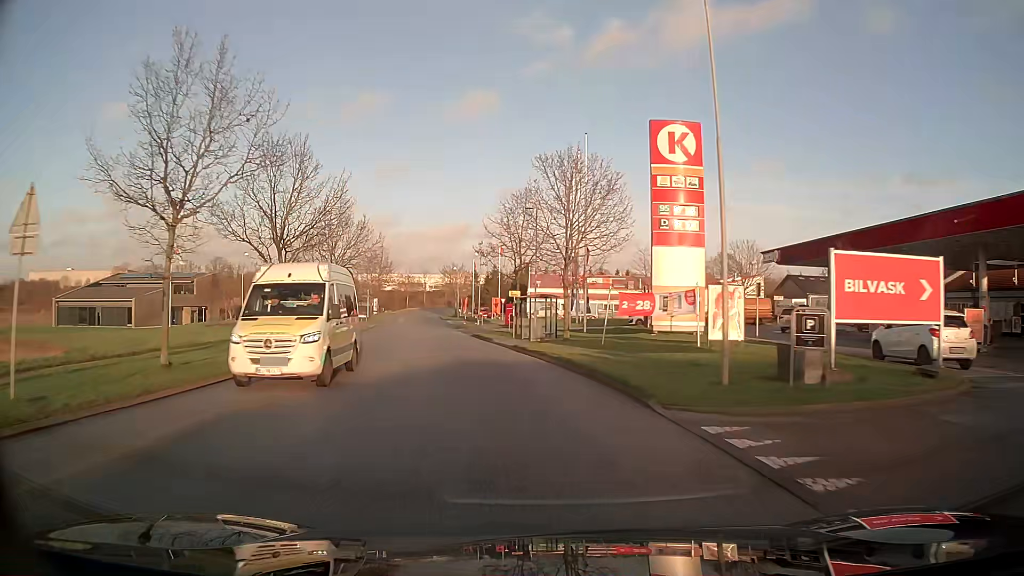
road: unclassified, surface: asphalt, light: Day
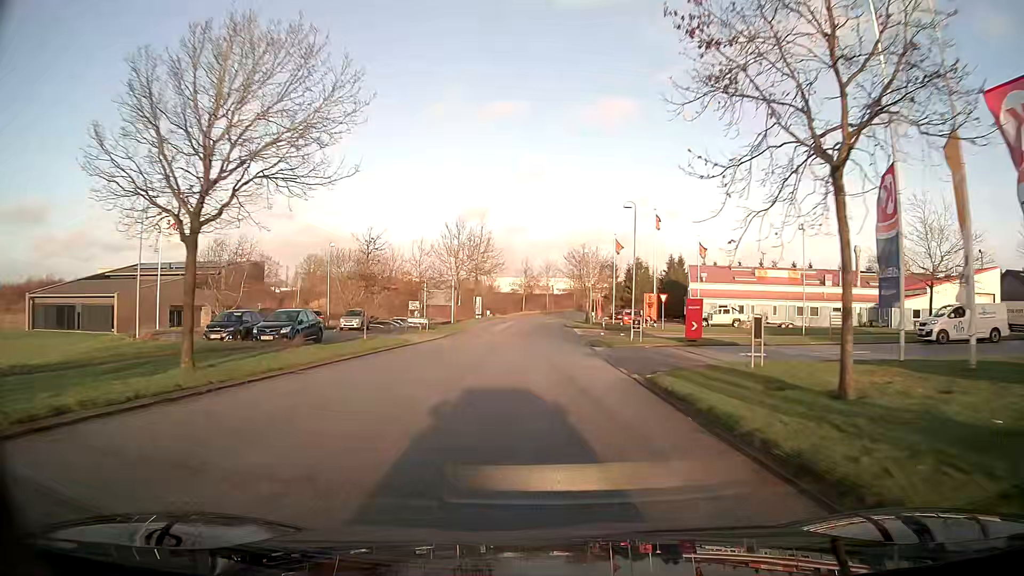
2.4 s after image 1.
(-3.9, +32.2) m; -11°
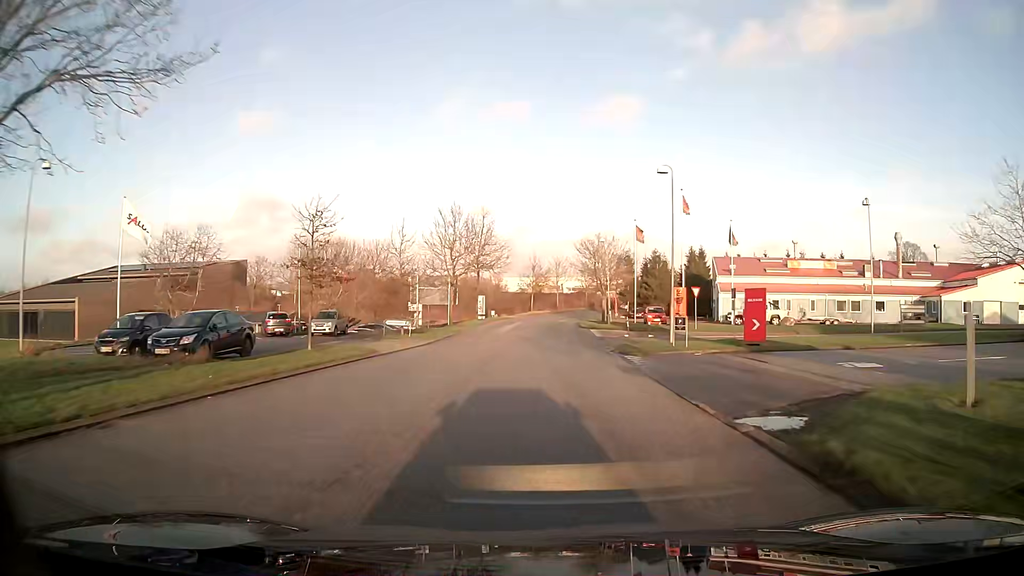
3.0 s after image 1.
(-0.1, +8.4) m; -1°
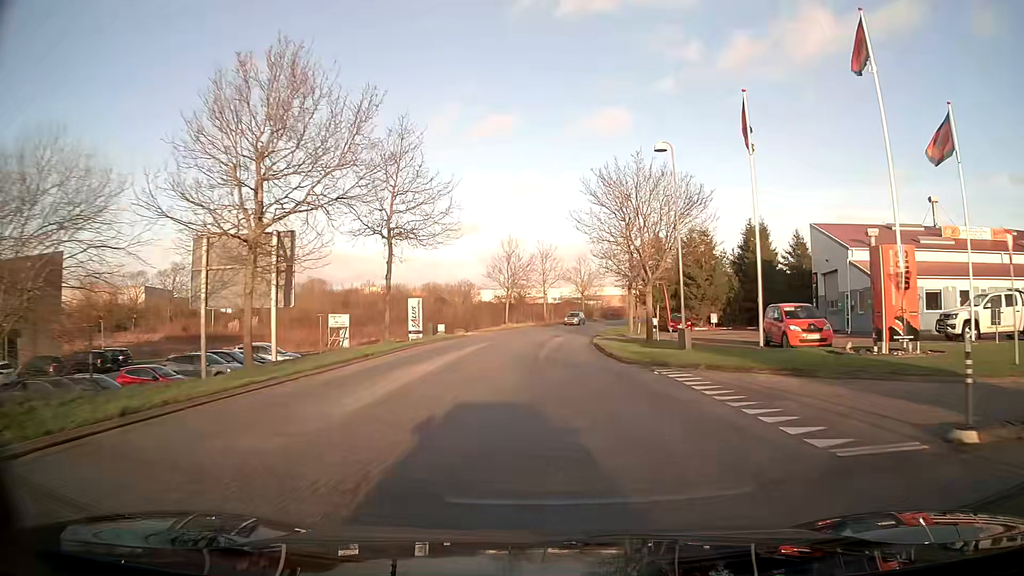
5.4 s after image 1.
(+0.2, +33.7) m; +1°
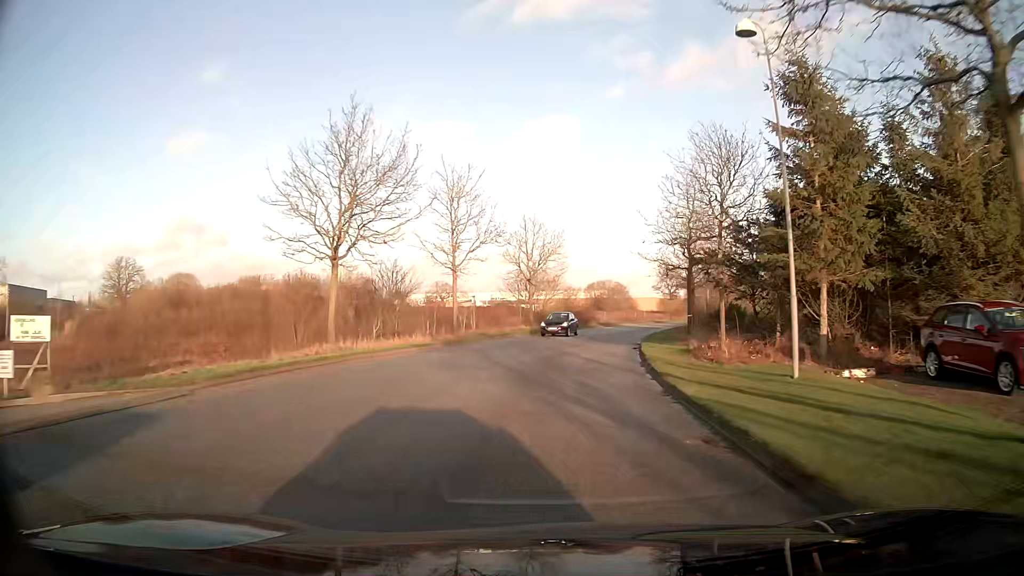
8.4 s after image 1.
(+1.4, +42.3) m; +5°
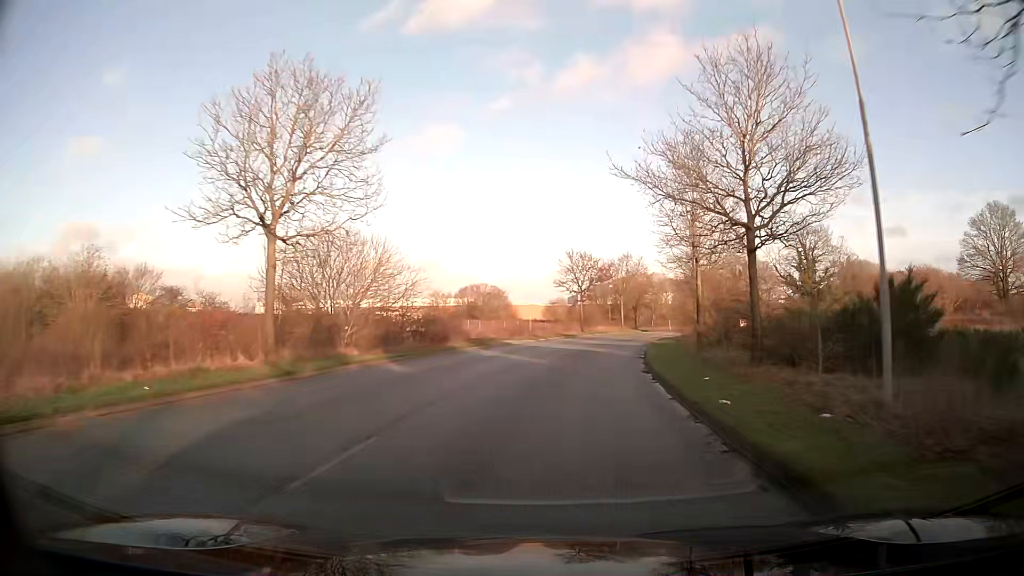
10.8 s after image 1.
(+3.3, +33.9) m; +11°
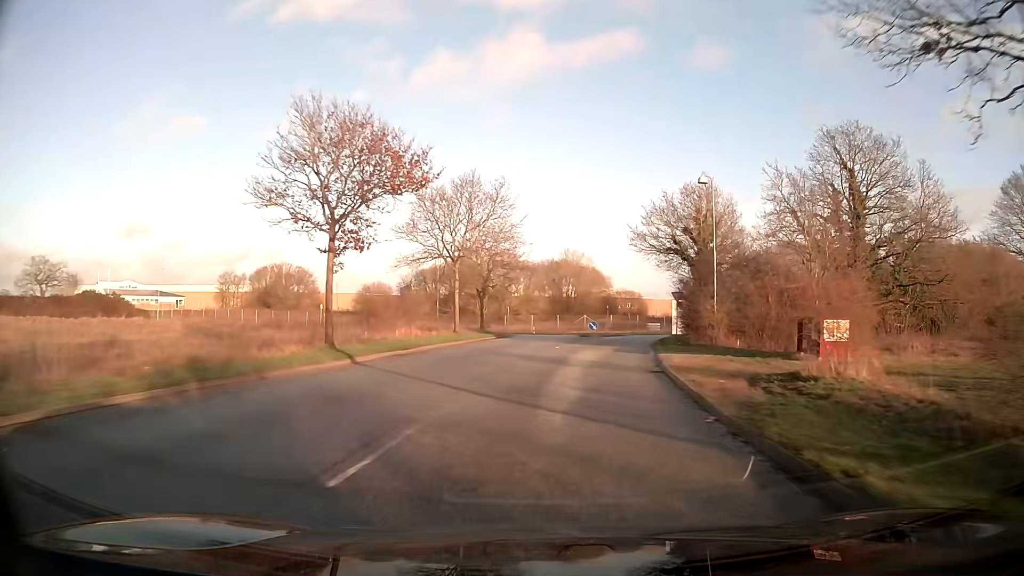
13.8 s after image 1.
(+5.0, +42.2) m; +14°
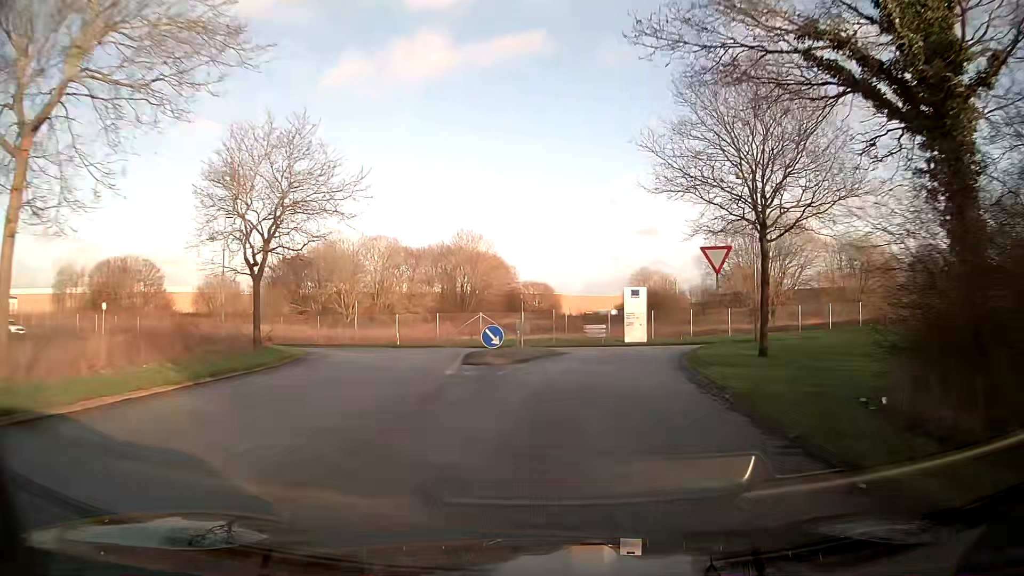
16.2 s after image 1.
(+2.2, +28.6) m; +9°
(0, +10) (+1, +20) (+2, +30) (-3, +38) (-12, +42) (-22, +43) (-32, +44) (-42, +45) (-52, +47) (-62, +49) m
